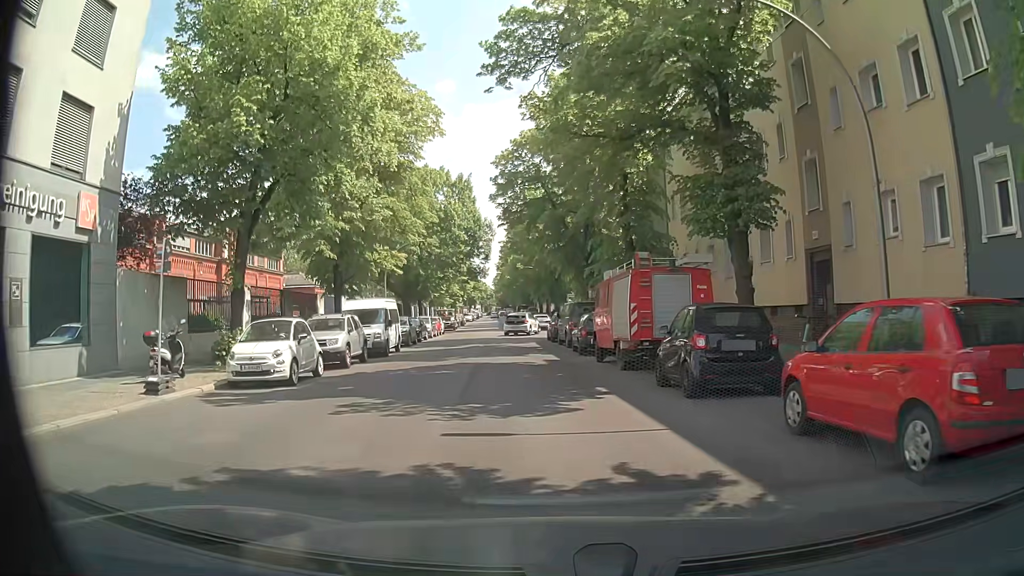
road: residential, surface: asphalt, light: Day
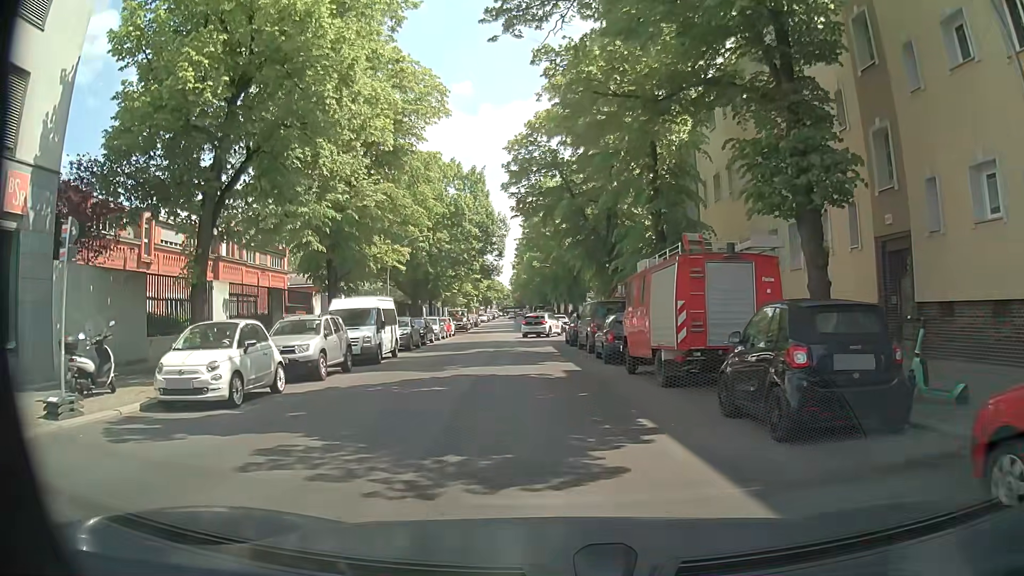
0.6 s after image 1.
(0.0, +3.7) m; -3°
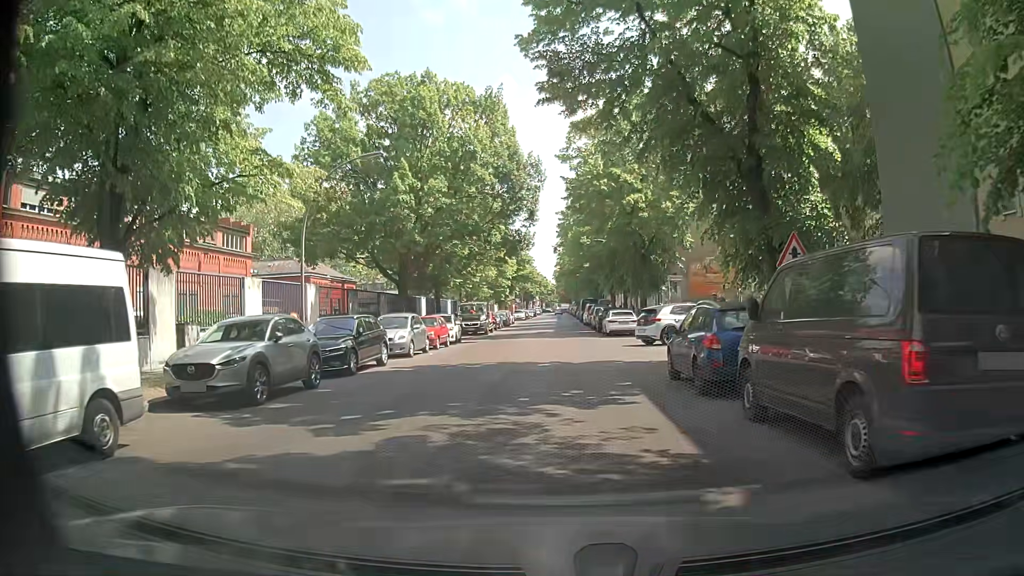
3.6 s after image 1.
(-0.4, +19.9) m; -1°
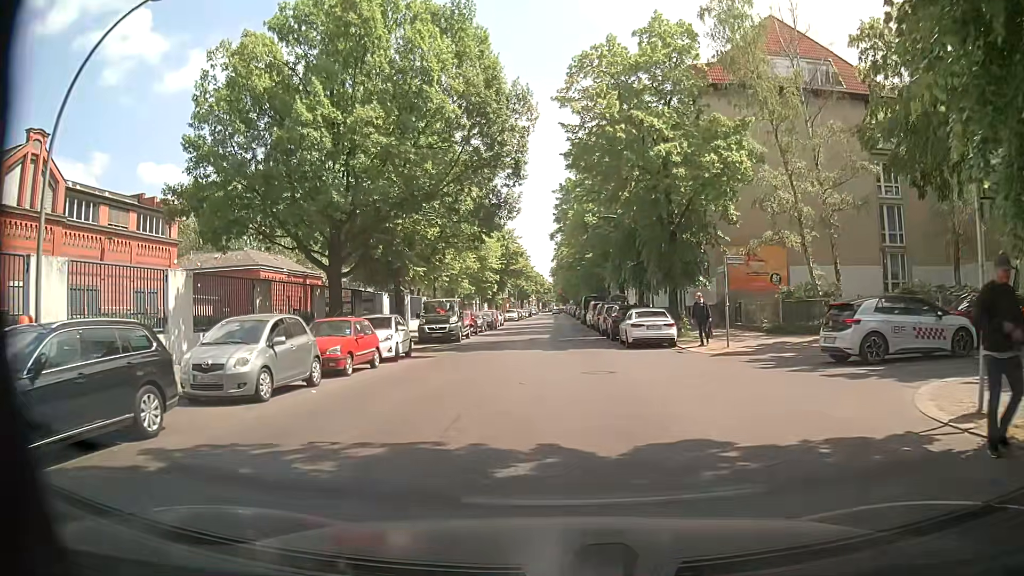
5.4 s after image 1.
(-0.2, +11.7) m; -1°
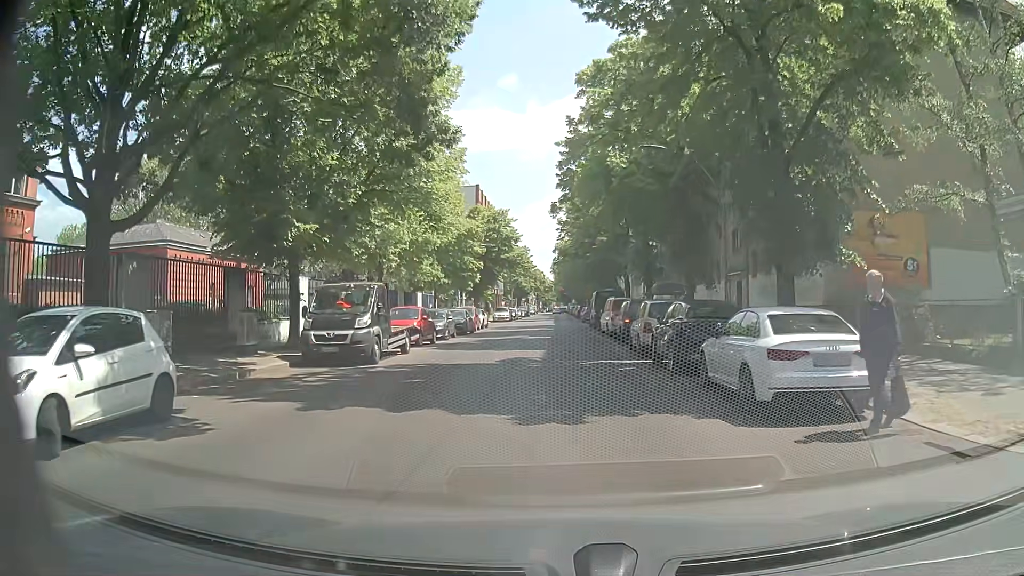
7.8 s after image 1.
(-0.1, +15.8) m; 0°
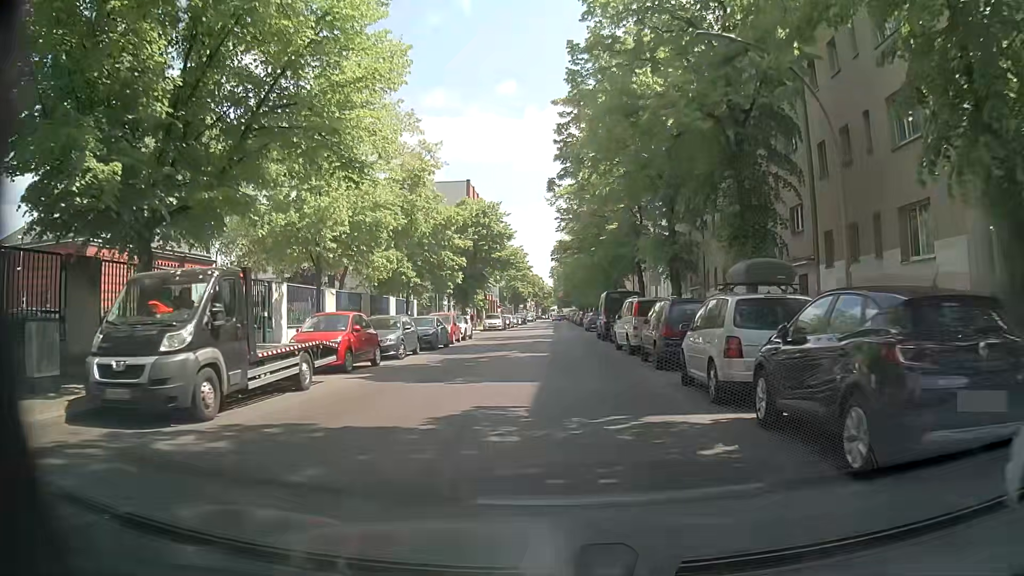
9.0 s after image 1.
(0.0, +9.2) m; -1°
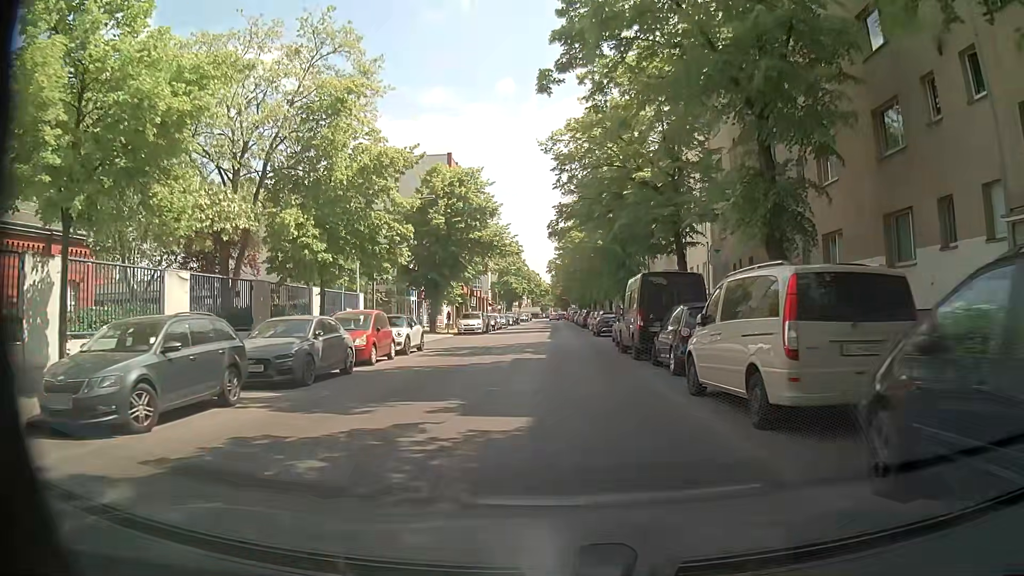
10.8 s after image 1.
(0.0, +14.6) m; +1°
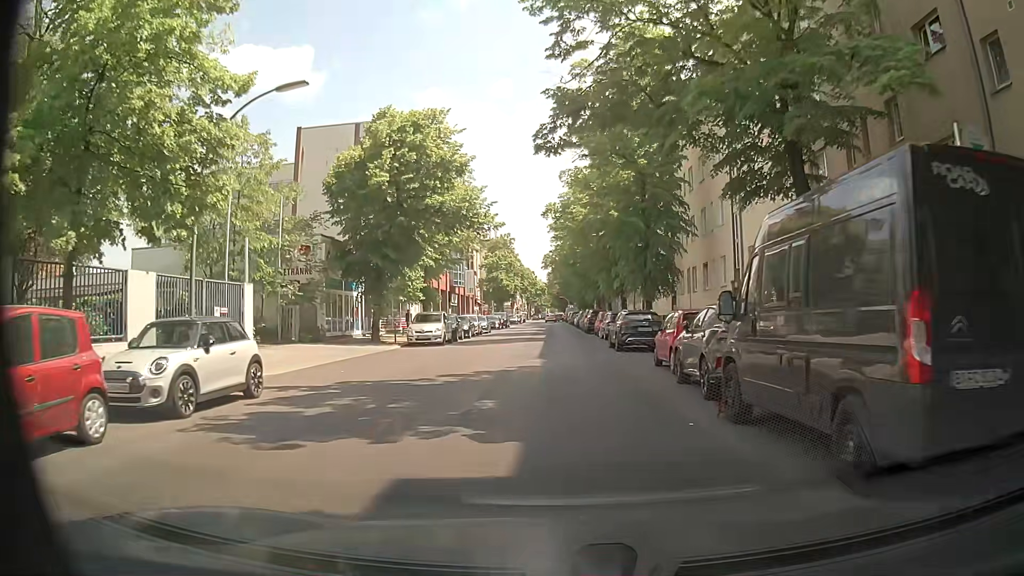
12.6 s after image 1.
(-0.1, +14.9) m; 0°
(0, +10) (0, +20) (0, +30) (0, +40) (0, +50) (0, +60) (0, +70) (0, +80) (0, +90) (0, +100) m
